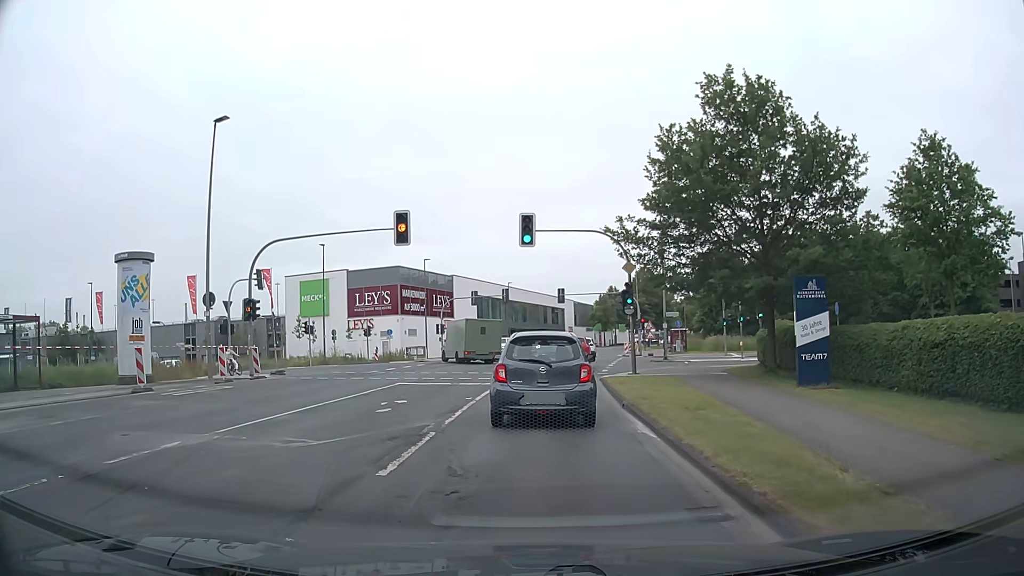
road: secondary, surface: asphalt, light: Day
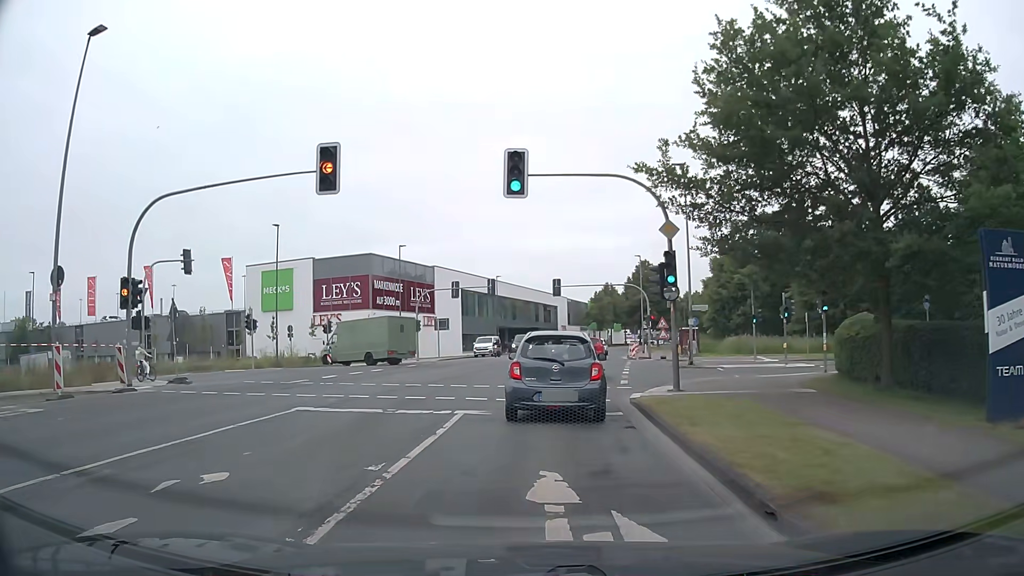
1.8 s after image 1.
(+0.2, +9.5) m; +2°
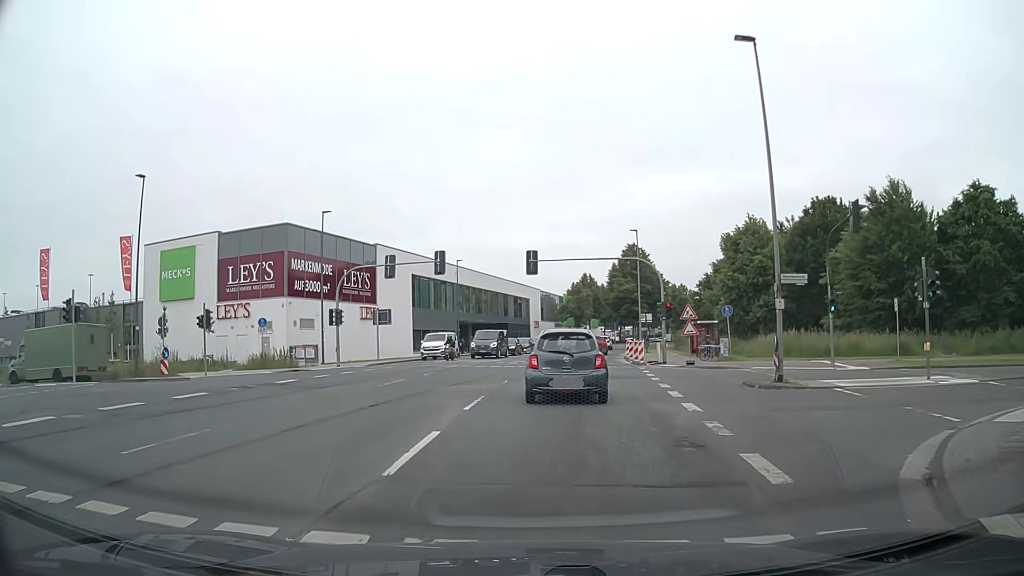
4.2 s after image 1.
(+0.3, +15.9) m; +2°
